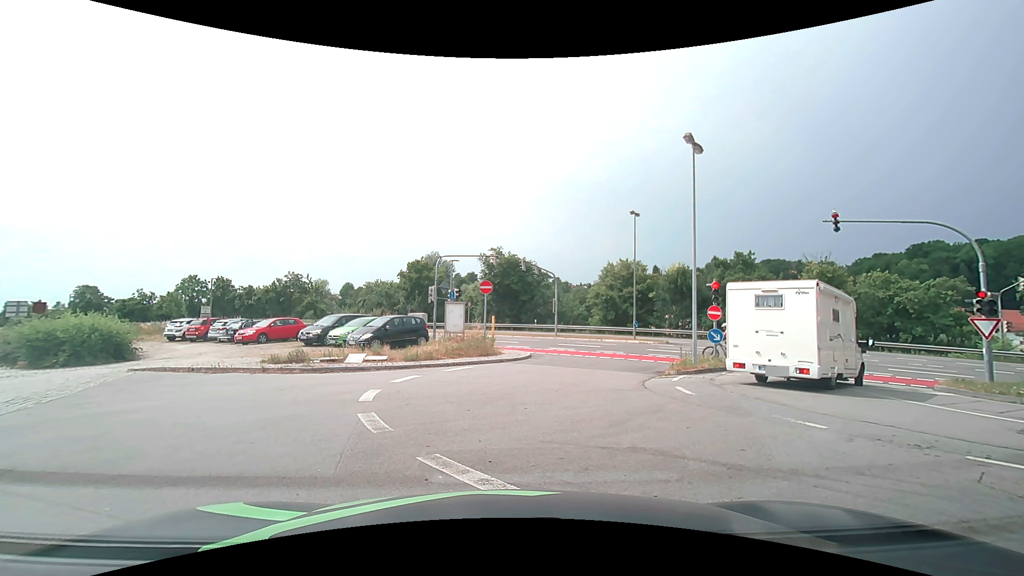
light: Day
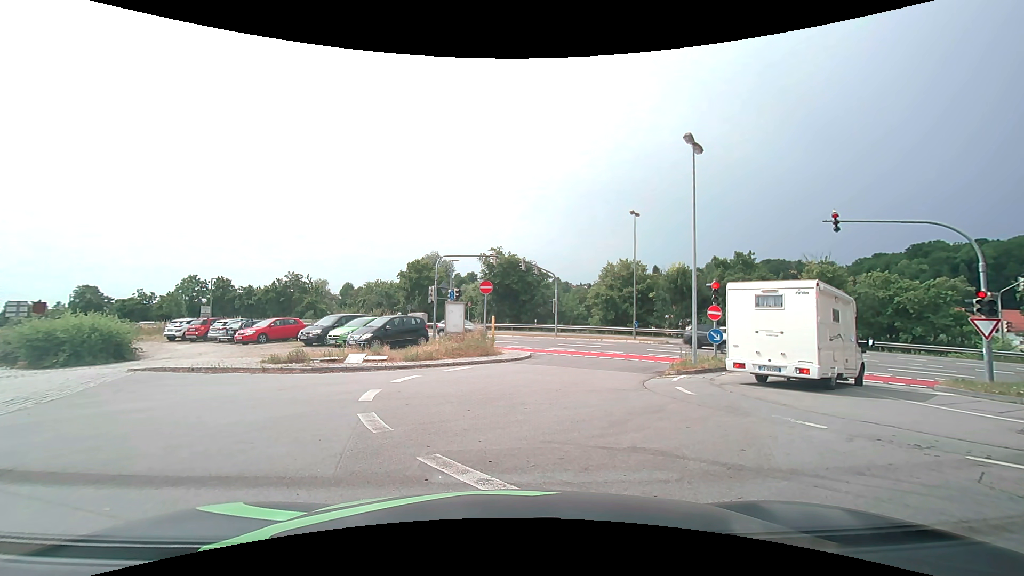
(0.0, 0.0) m; 0°
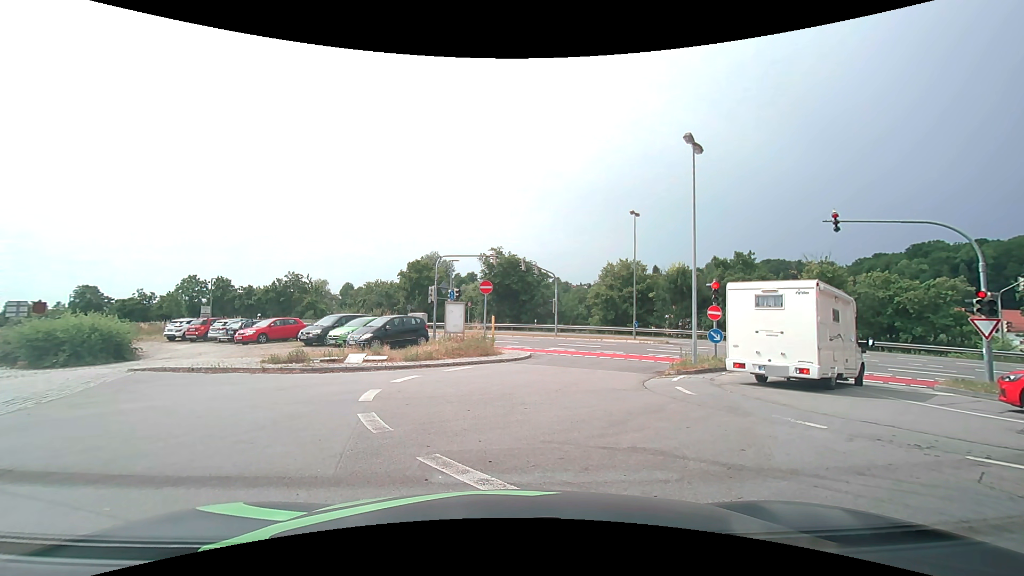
(0.0, 0.0) m; 0°
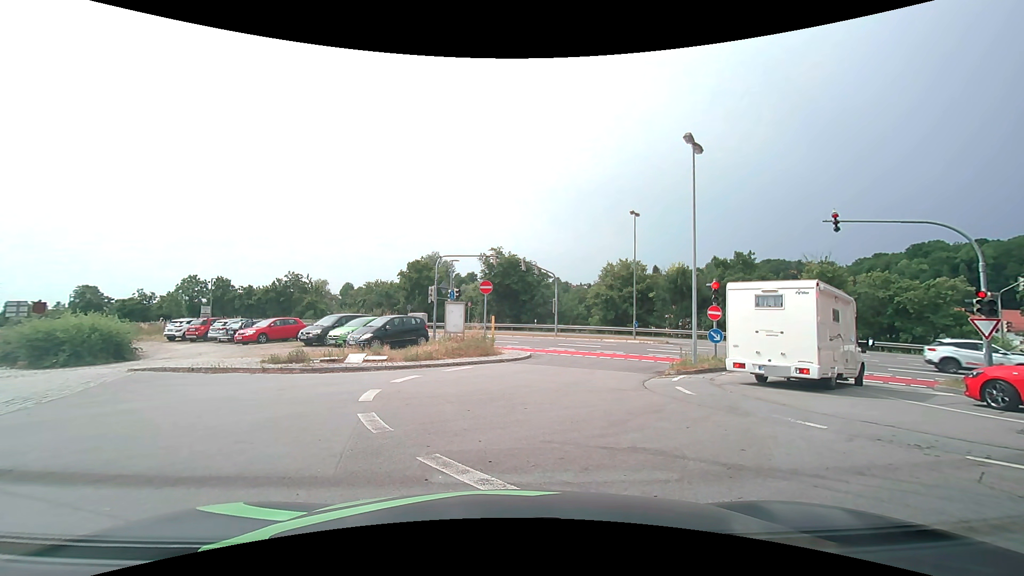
(0.0, 0.0) m; 0°
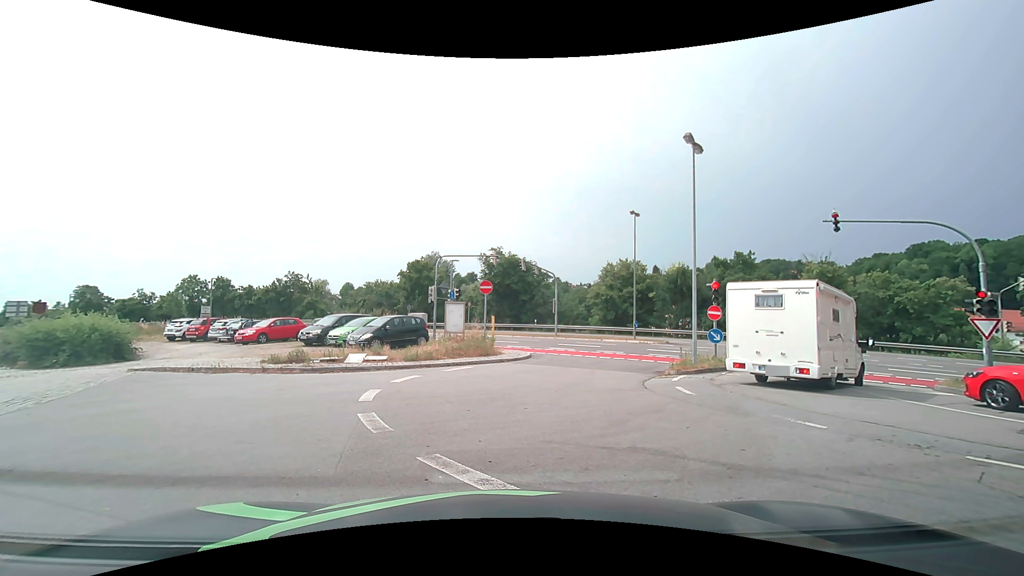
(0.0, 0.0) m; 0°
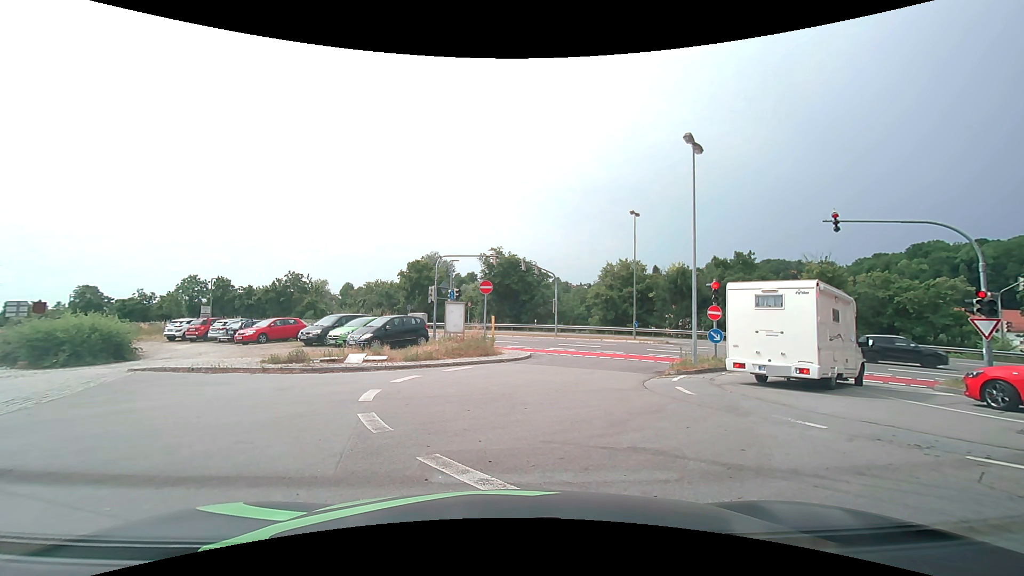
(0.0, 0.0) m; 0°
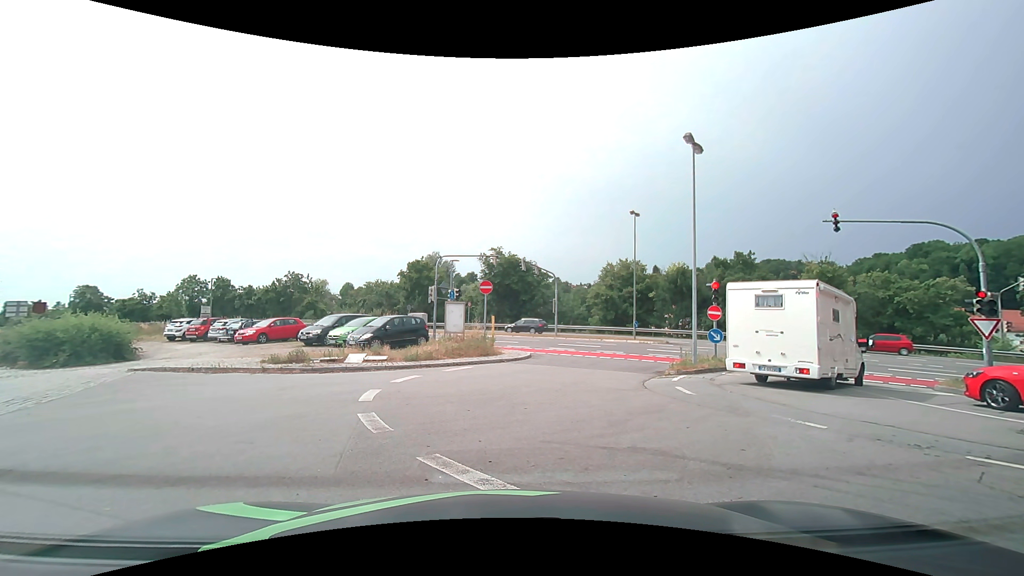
(0.0, 0.0) m; 0°
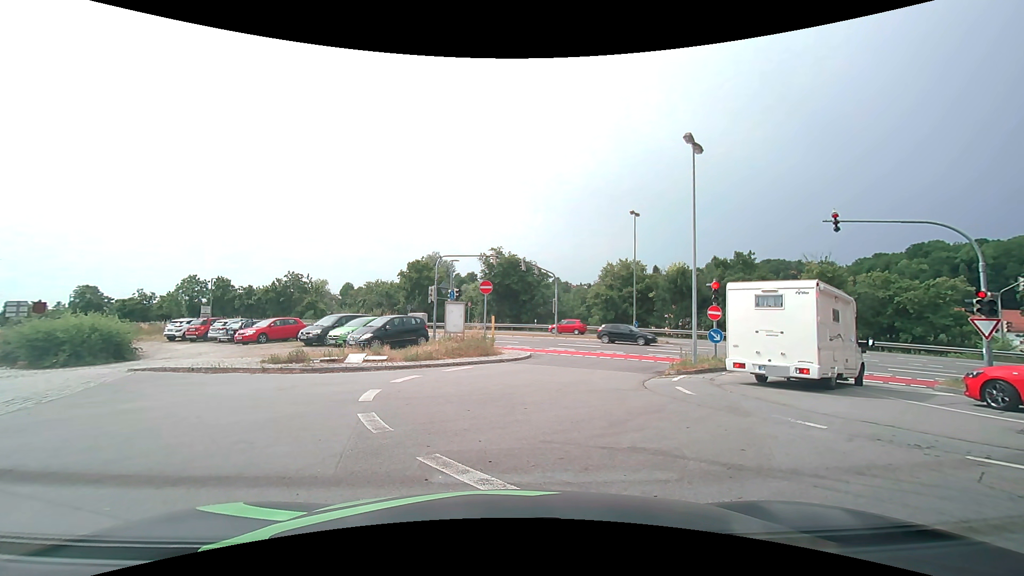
(0.0, 0.0) m; 0°
